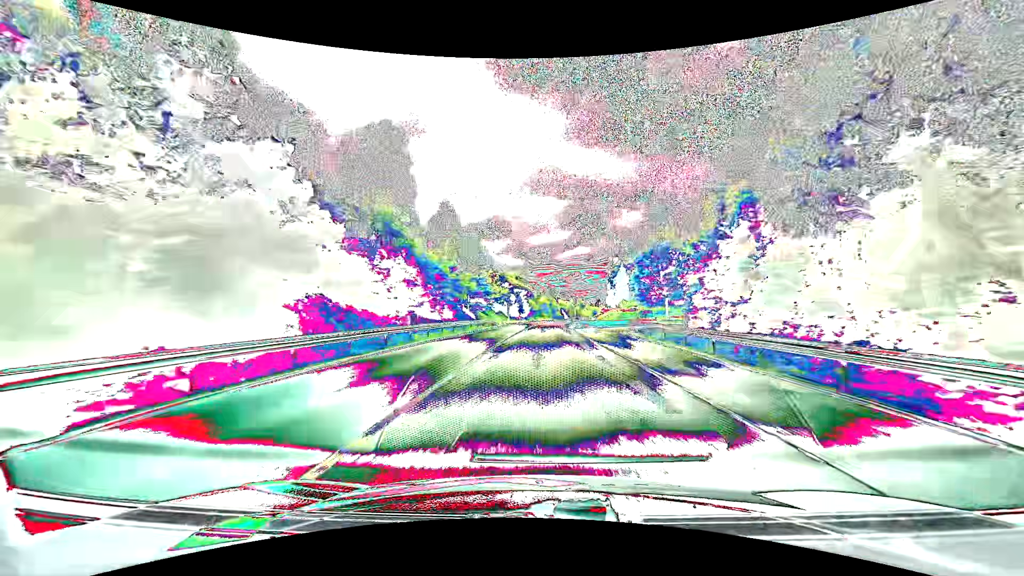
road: primary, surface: asphalt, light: Day
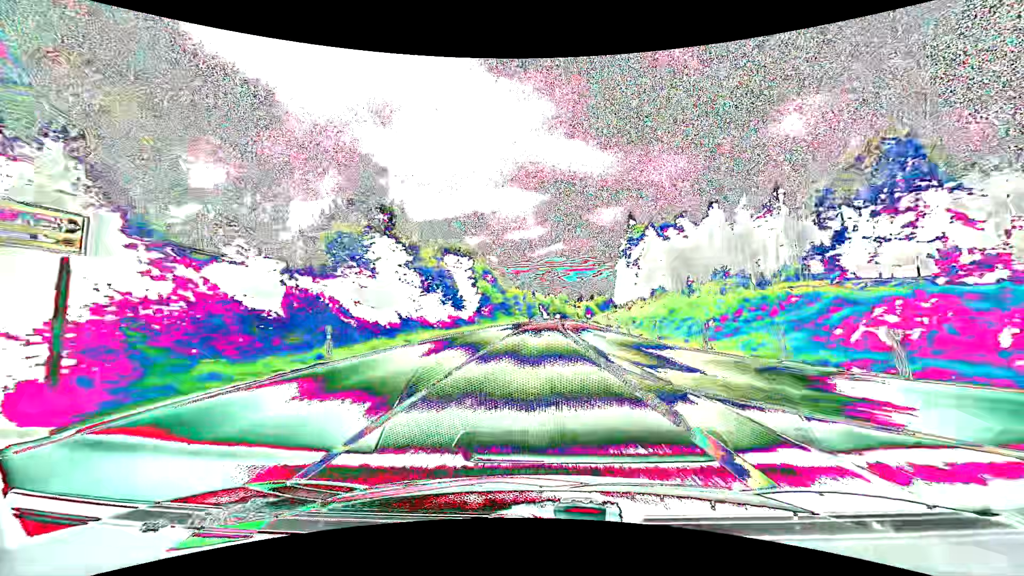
(+2.0, +83.3) m; +3°
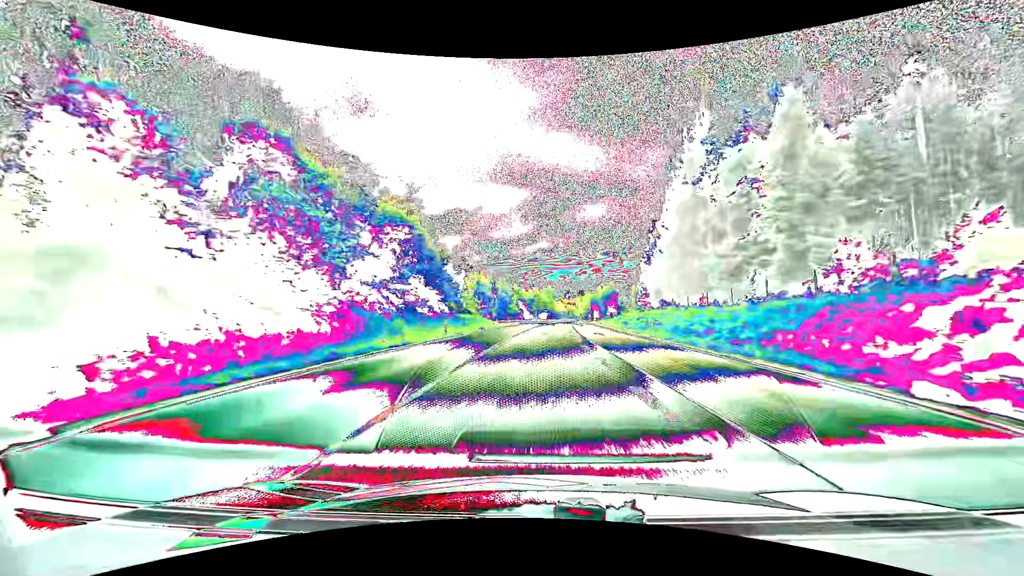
(+1.1, +66.4) m; +2°
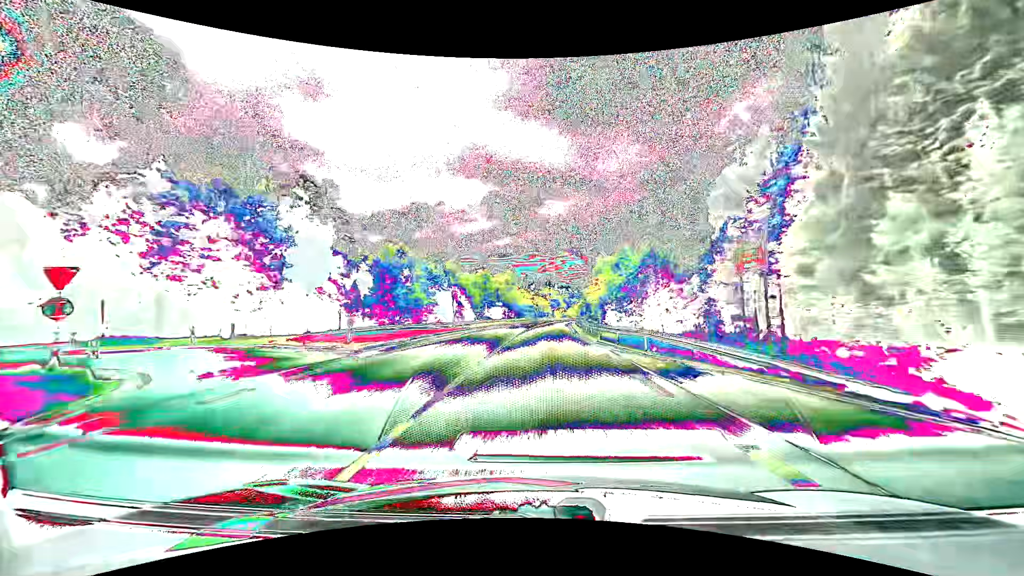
(+2.7, +81.9) m; +4°
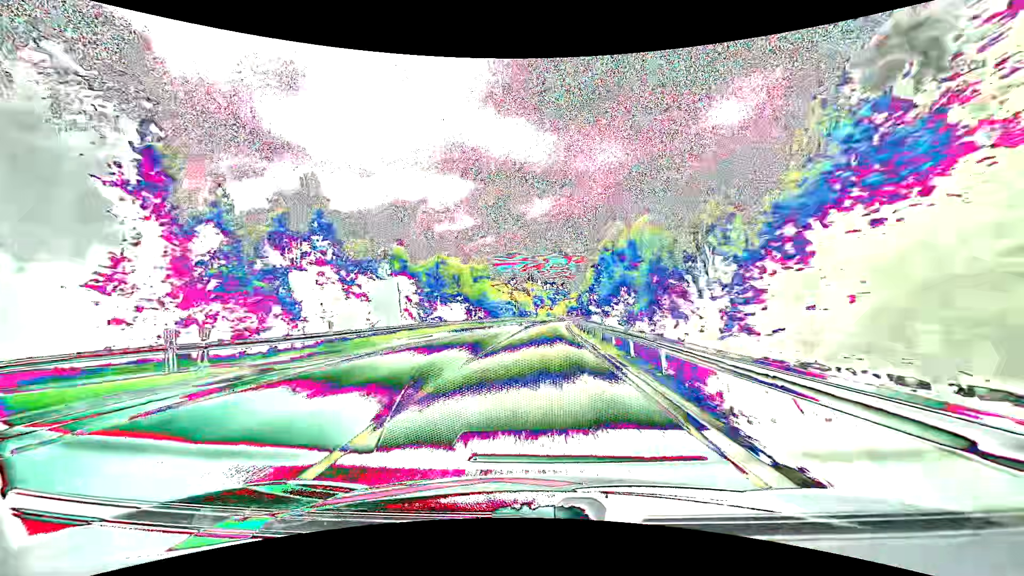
(+0.7, +32.4) m; +2°
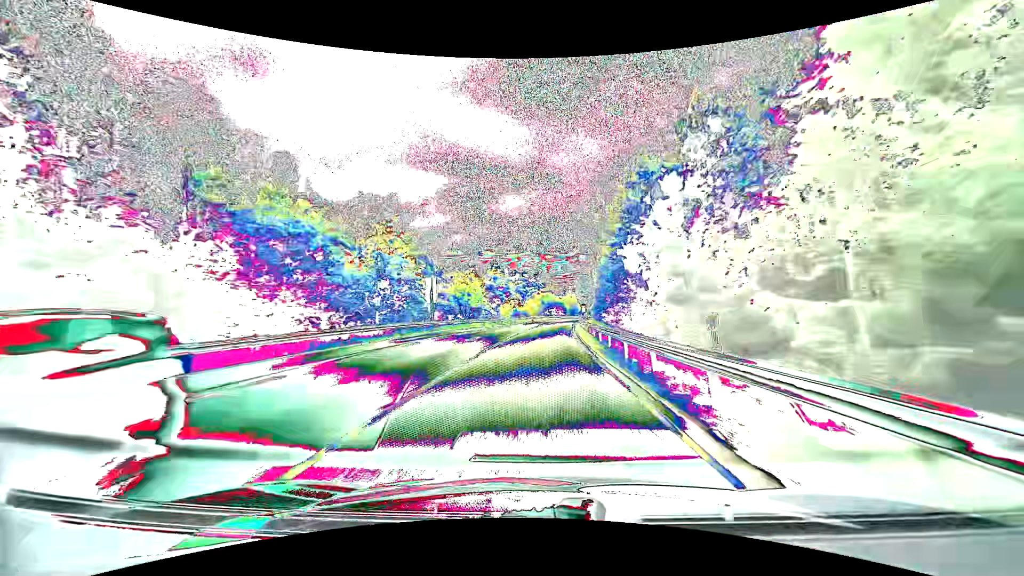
(+2.0, +63.9) m; +3°
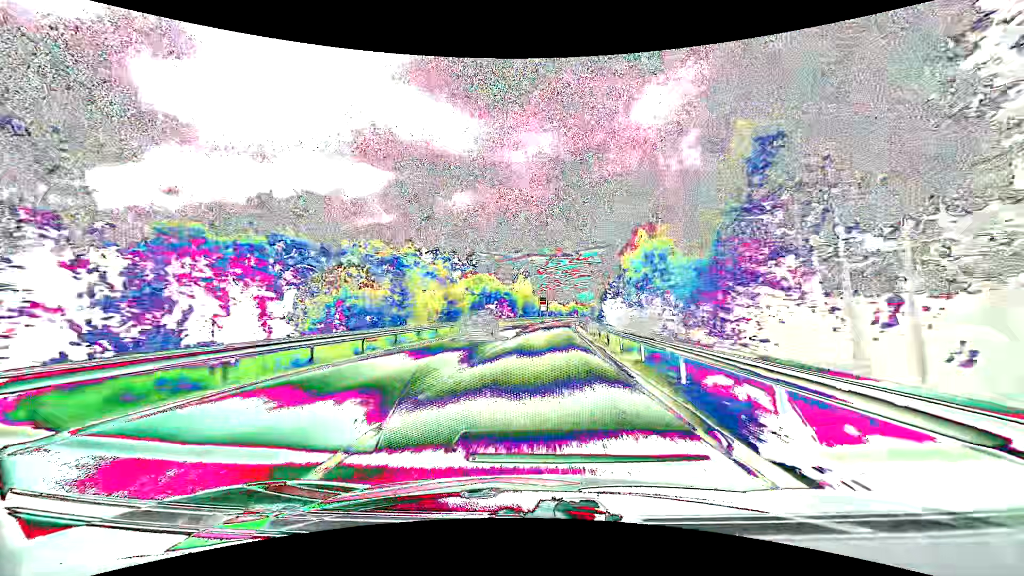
(+3.8, +78.0) m; +6°
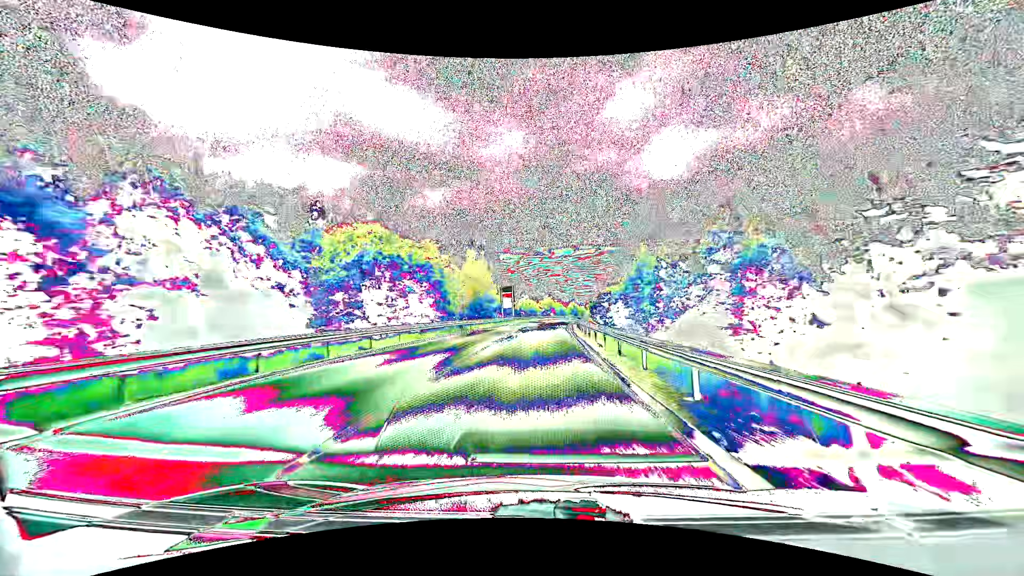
(+1.5, +46.1) m; +3°
(0, +10) (0, +20) (+1, +30) (+1, +40) (+2, +50) (+2, +60) (+3, +70) (+4, +80) (+5, +90) (+6, +100) m
